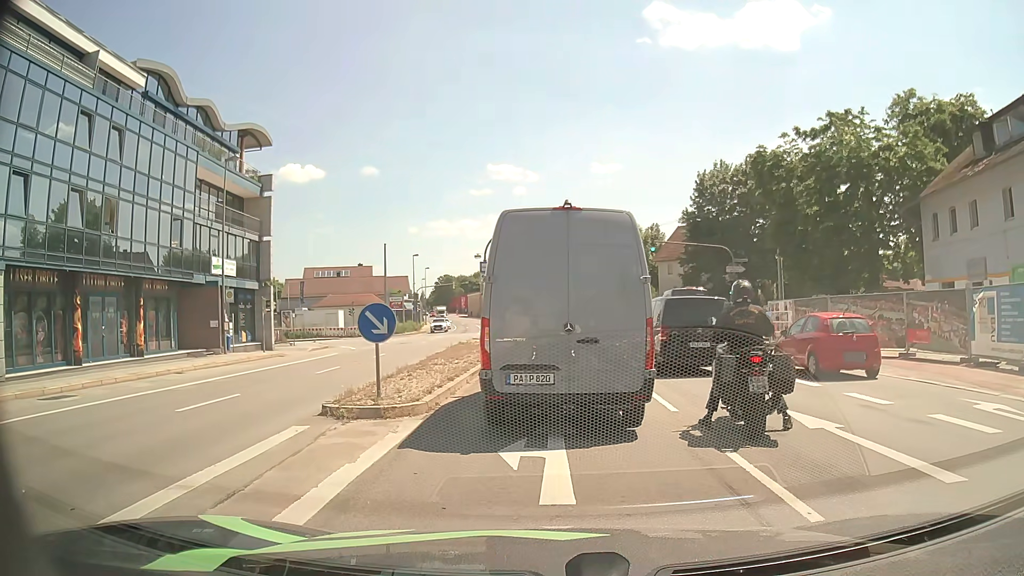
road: primary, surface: asphalt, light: Day
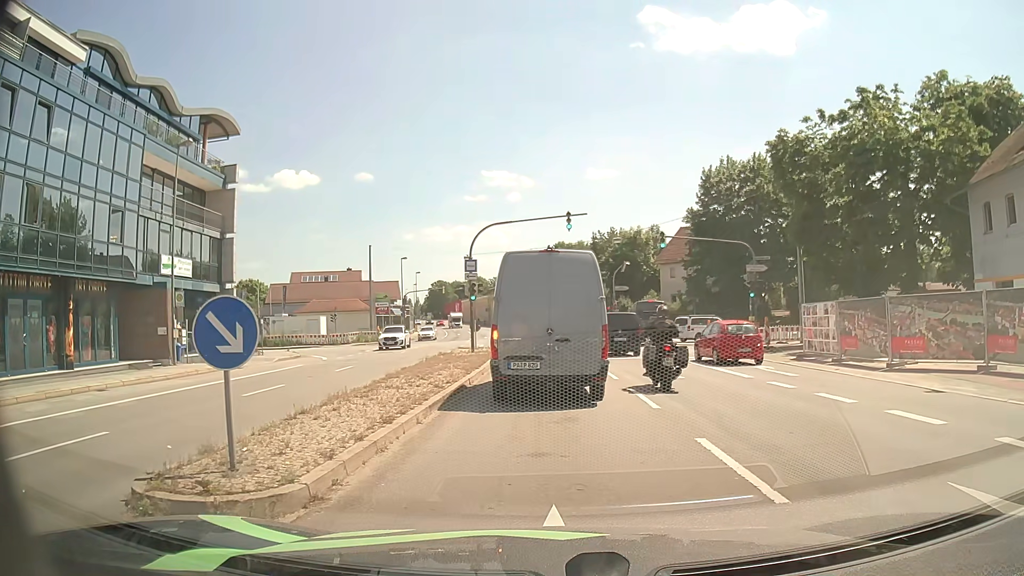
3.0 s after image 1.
(+0.1, +5.0) m; 0°
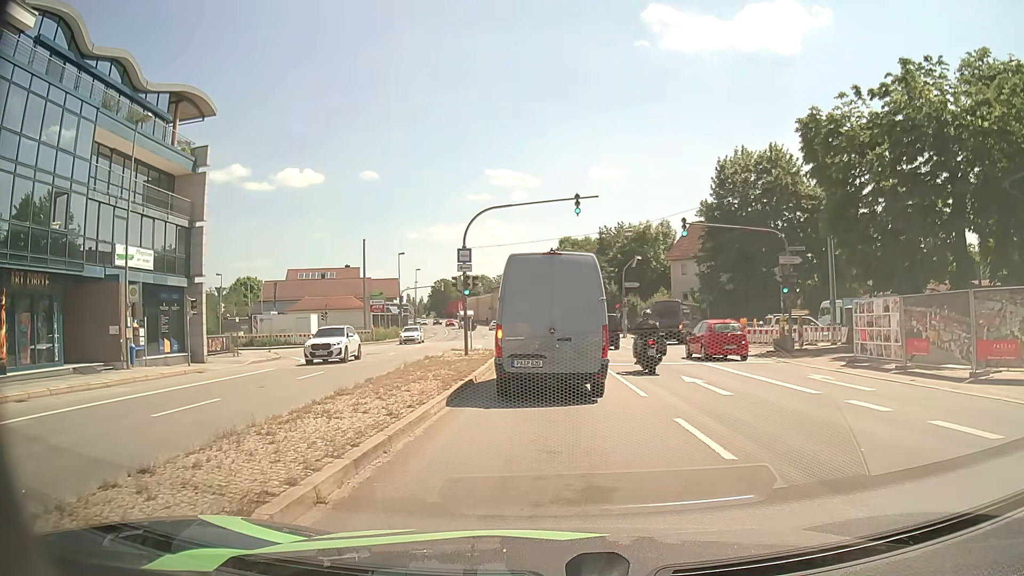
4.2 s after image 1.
(+0.1, +4.3) m; +2°
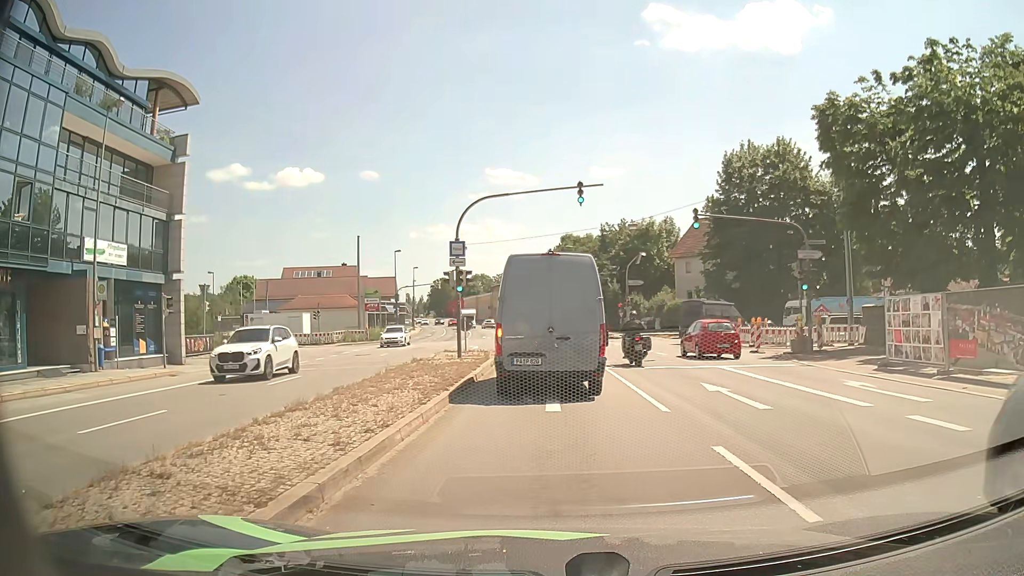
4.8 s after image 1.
(0.0, +2.3) m; -1°
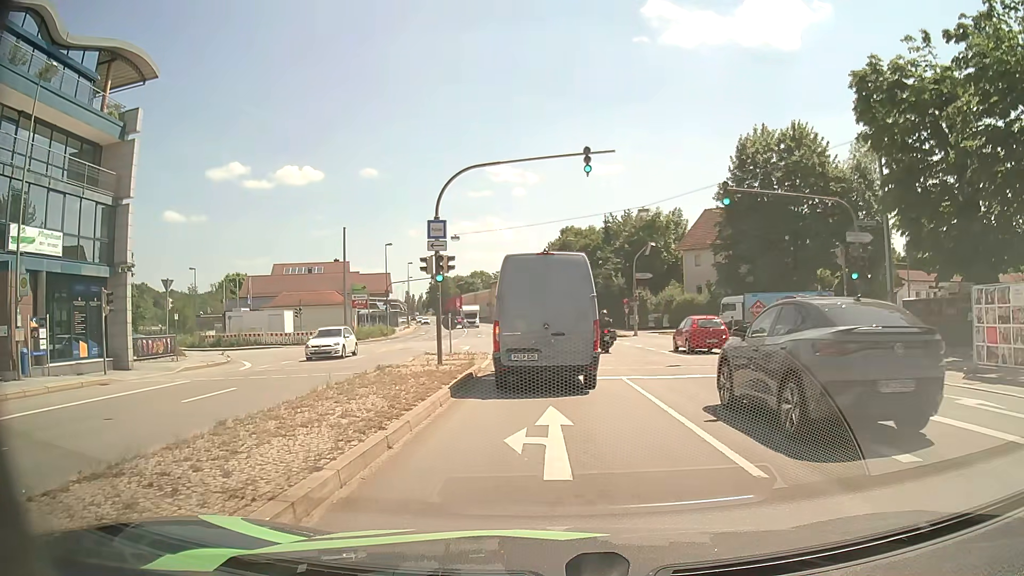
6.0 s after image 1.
(+0.1, +4.7) m; +1°
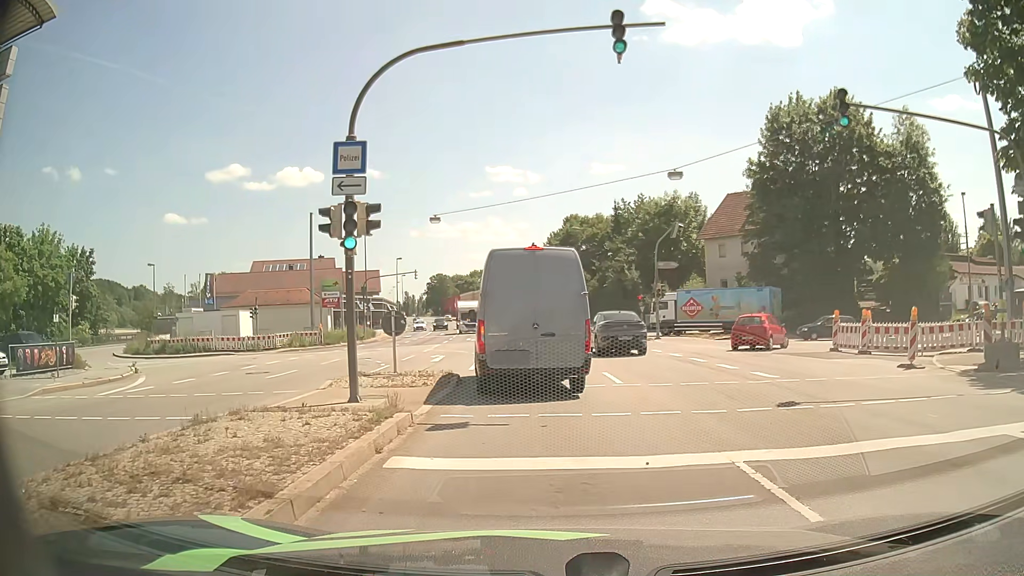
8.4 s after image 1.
(0.0, +9.4) m; 0°
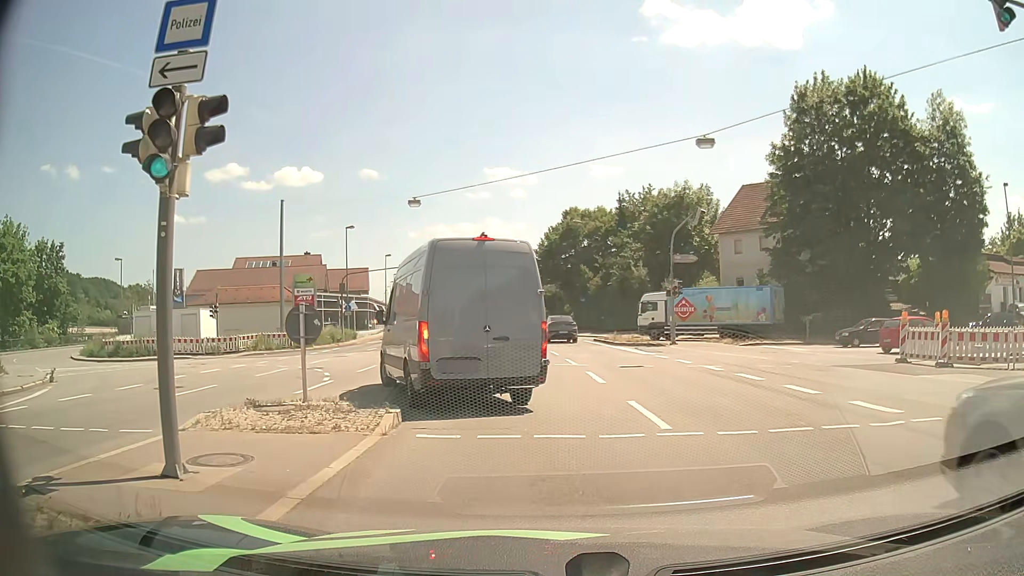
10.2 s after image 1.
(0.0, +5.9) m; -1°
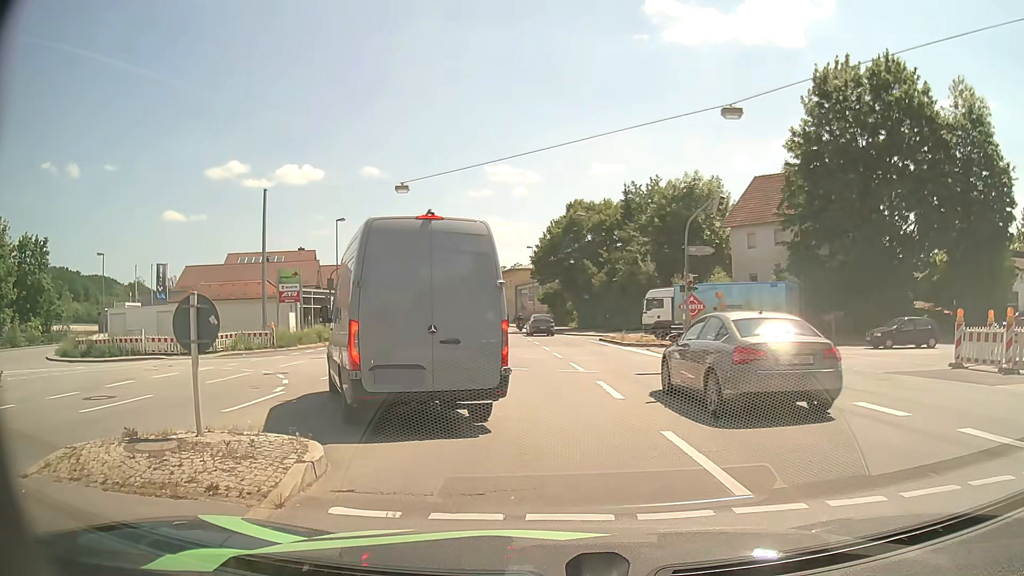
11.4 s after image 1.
(0.0, +3.3) m; 0°
